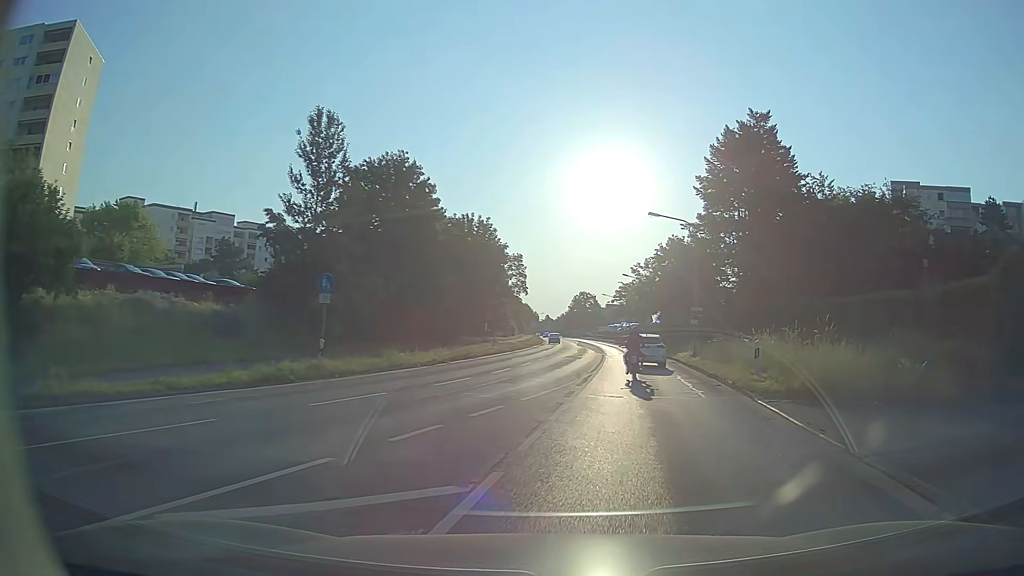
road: secondary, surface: asphalt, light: Day
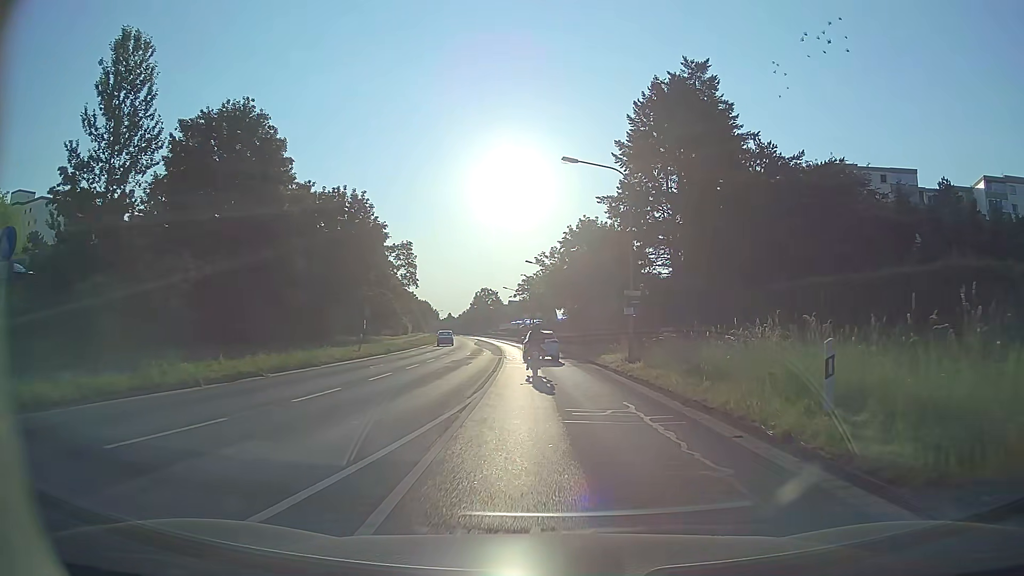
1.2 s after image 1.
(+1.0, +10.9) m; +8°
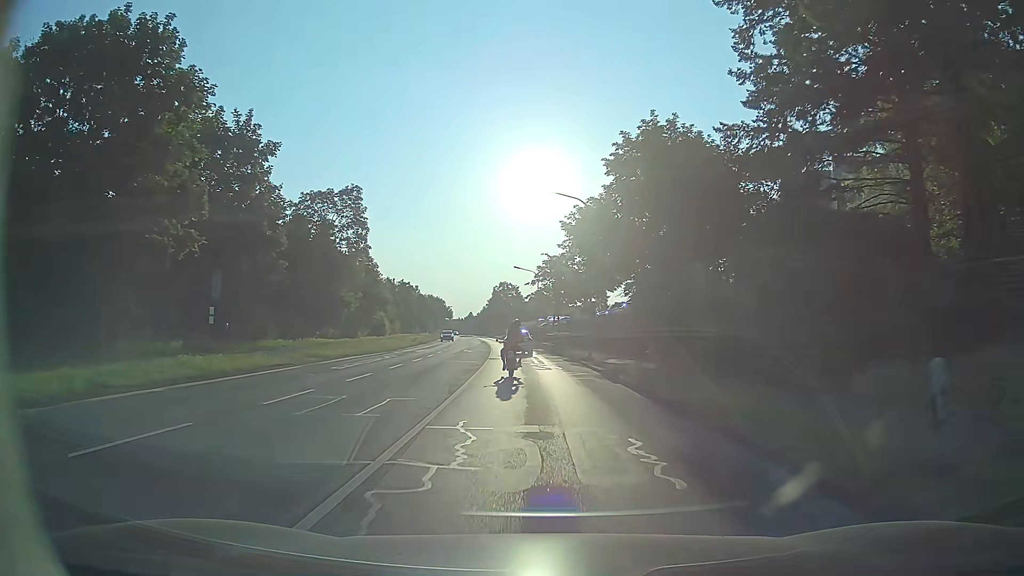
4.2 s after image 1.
(-0.2, +31.4) m; -2°
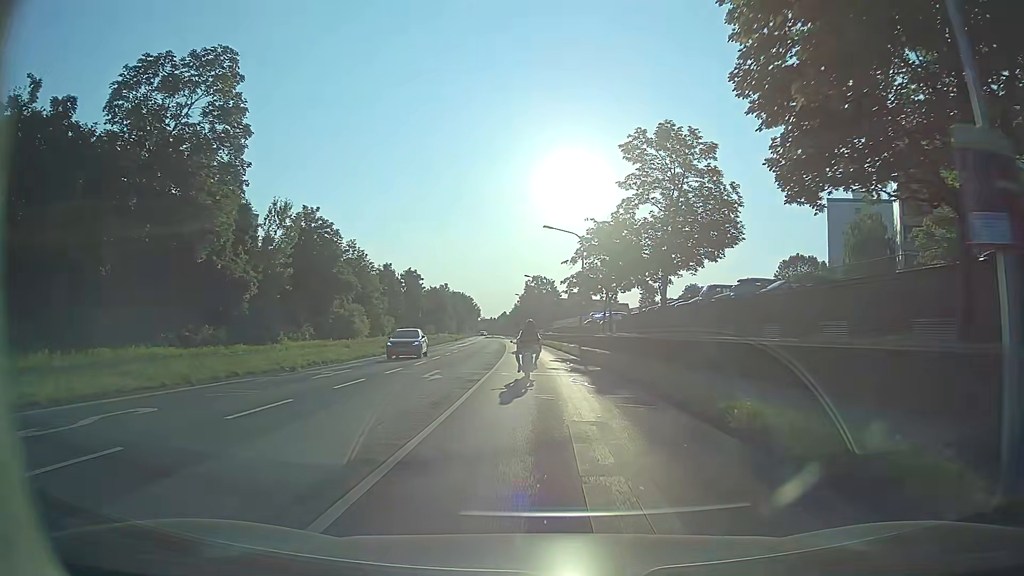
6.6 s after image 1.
(-1.0, +26.6) m; -4°
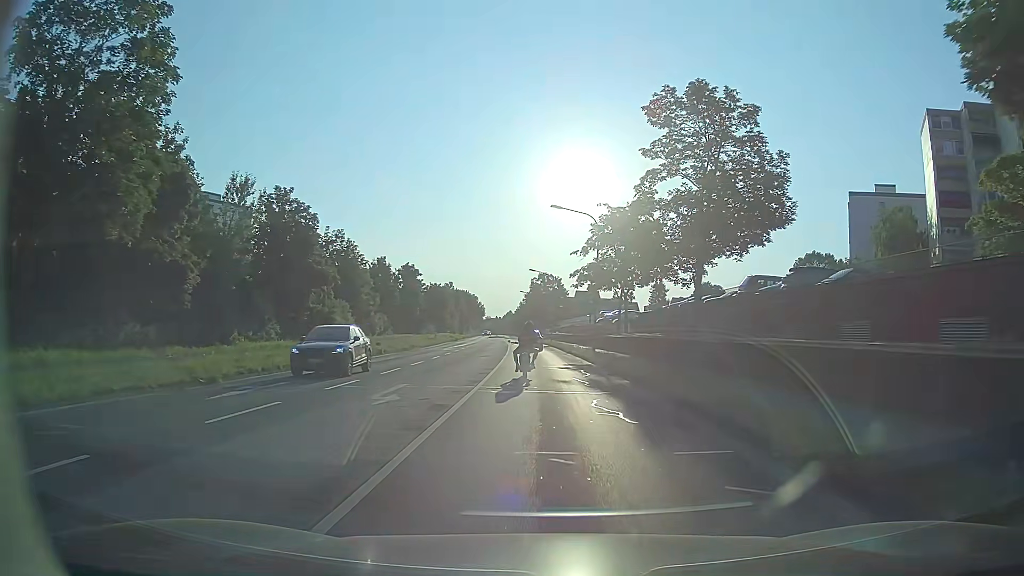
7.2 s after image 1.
(0.0, +6.8) m; -1°
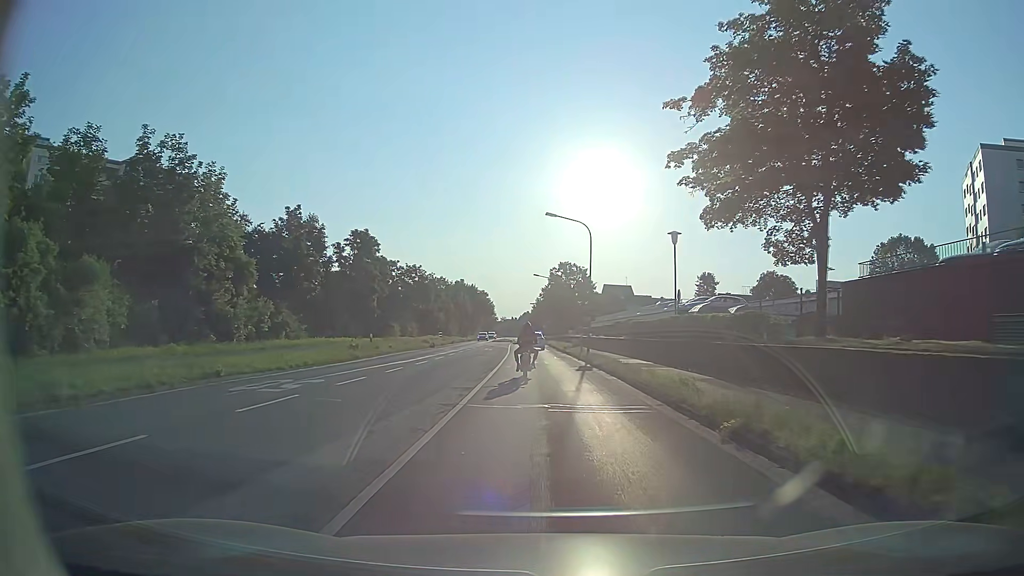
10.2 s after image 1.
(-0.5, +34.9) m; -2°
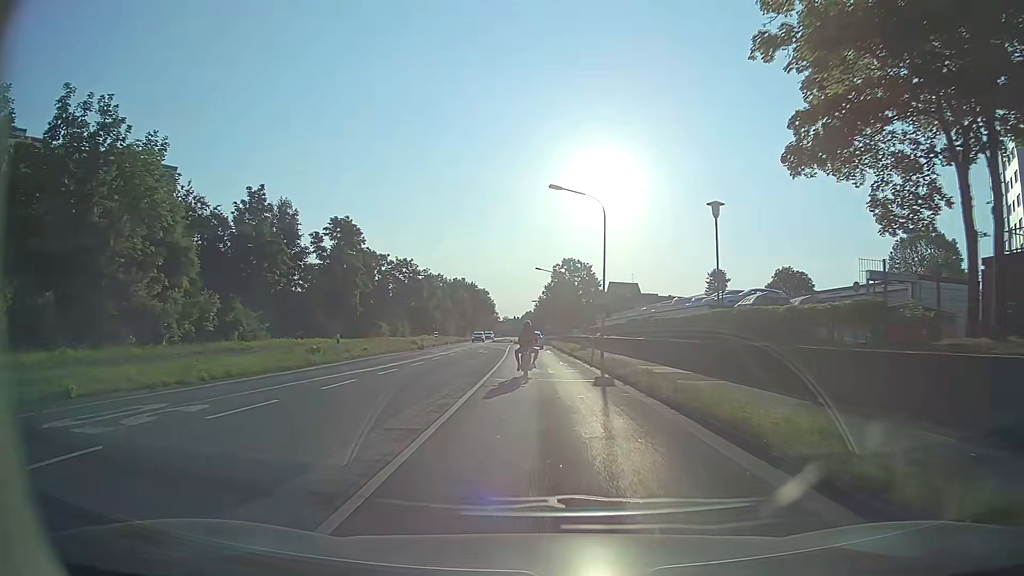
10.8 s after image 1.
(0.0, +7.1) m; 0°
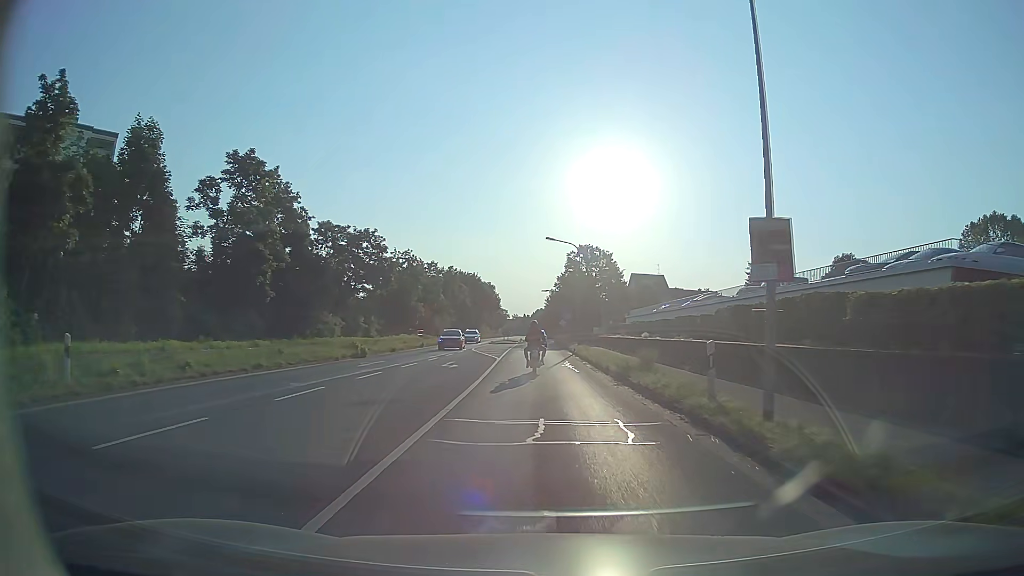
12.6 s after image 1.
(-0.1, +21.2) m; -1°
(0, +10) (0, +20) (0, +30) (0, +40) (-1, +50) (-1, +60) (-1, +70) (-1, +80) (-1, +90) (-1, +100) m
